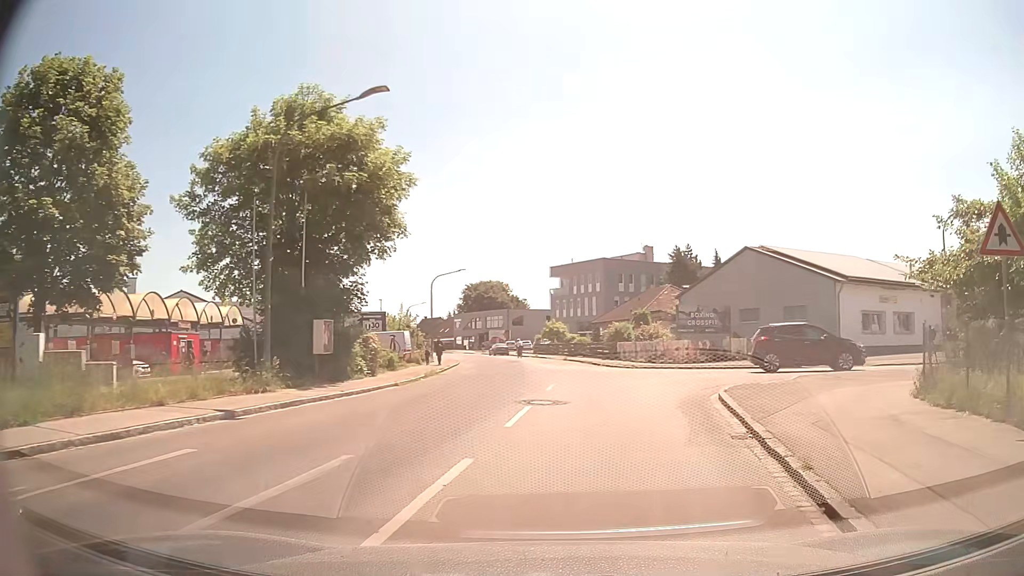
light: Day
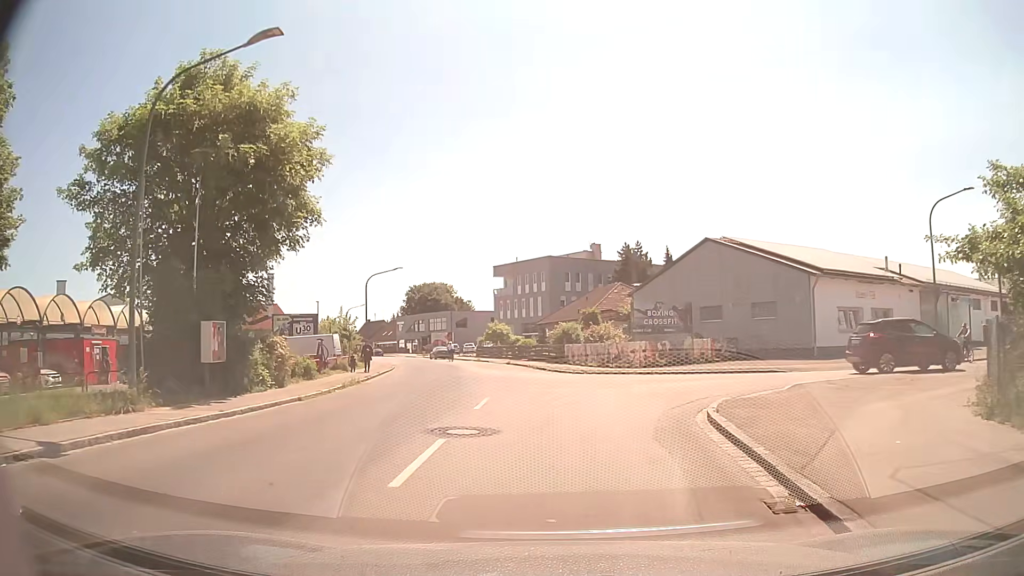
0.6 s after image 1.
(+0.3, +4.0) m; +5°
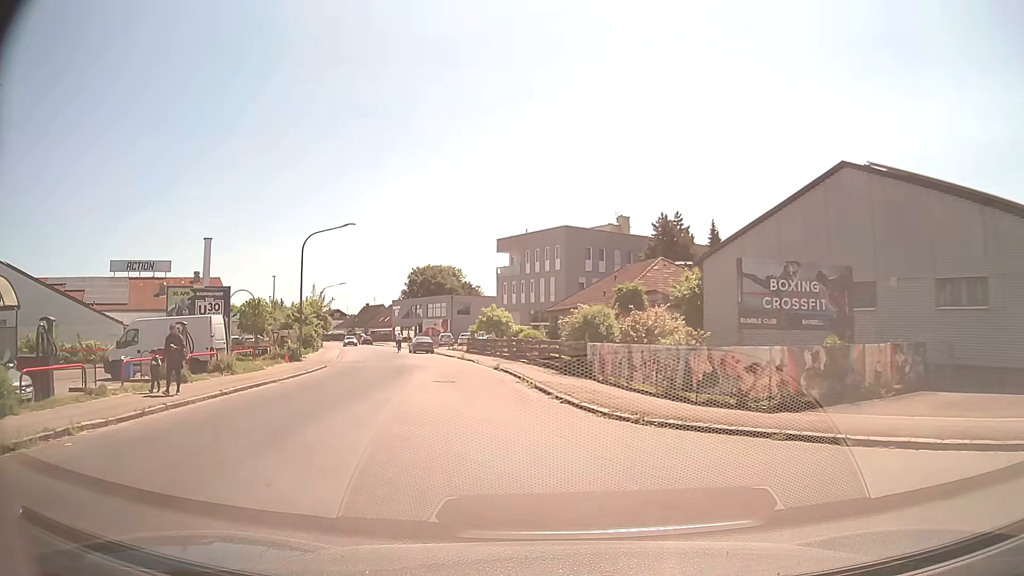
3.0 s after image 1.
(+0.5, +17.3) m; -1°
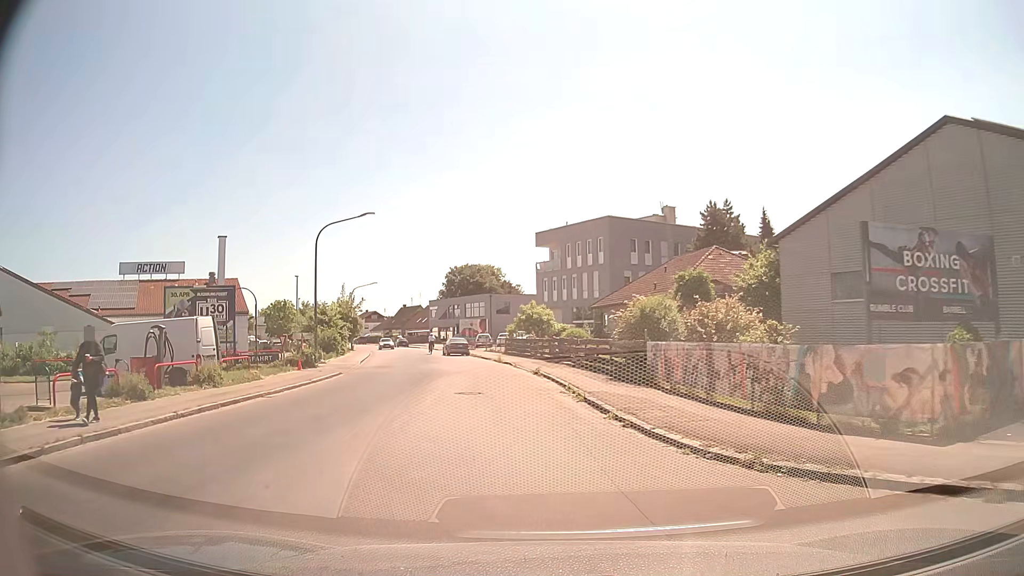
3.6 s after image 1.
(-0.1, +4.4) m; -2°
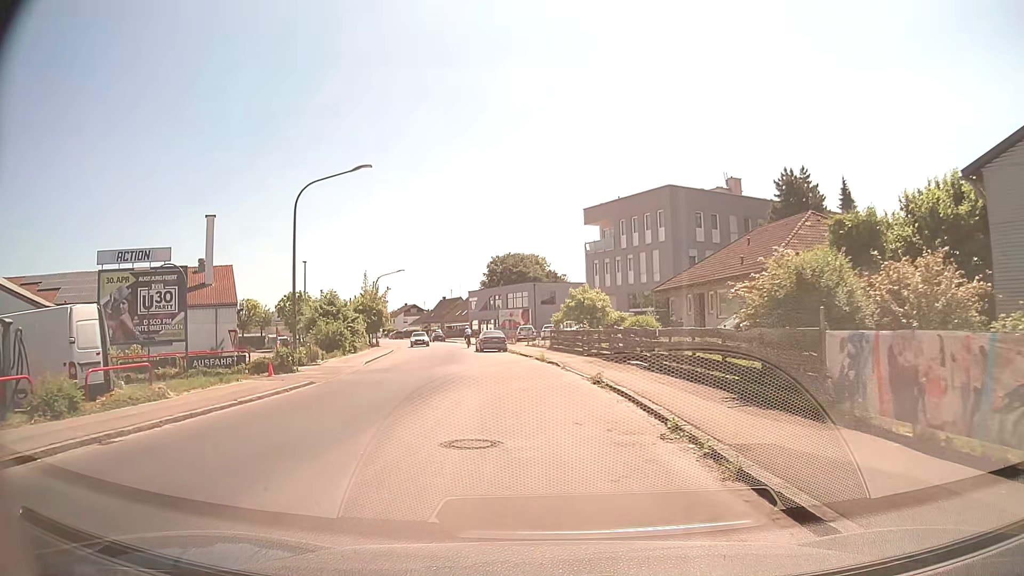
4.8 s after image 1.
(-0.5, +9.2) m; -5°
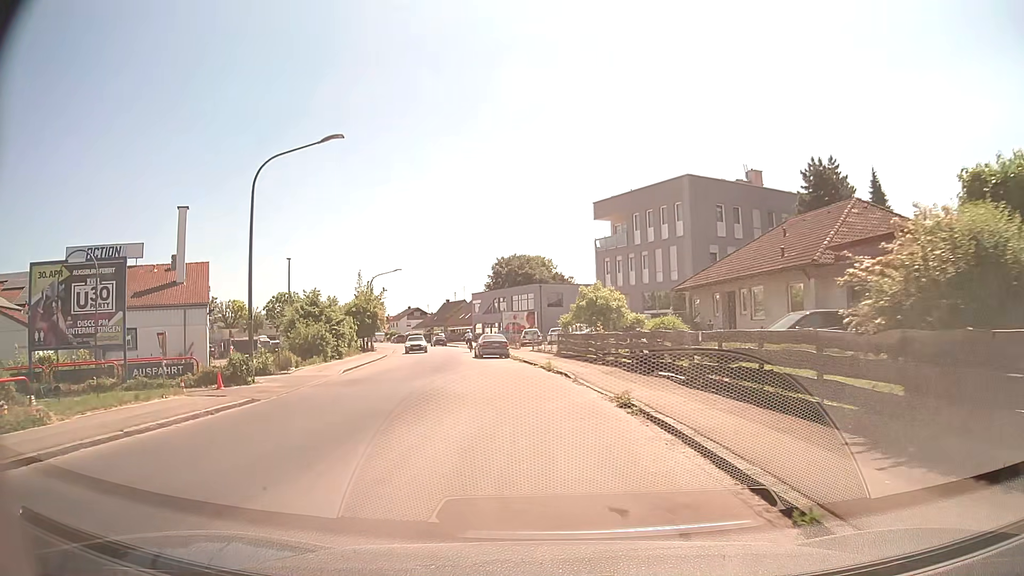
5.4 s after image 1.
(0.0, +4.7) m; -1°
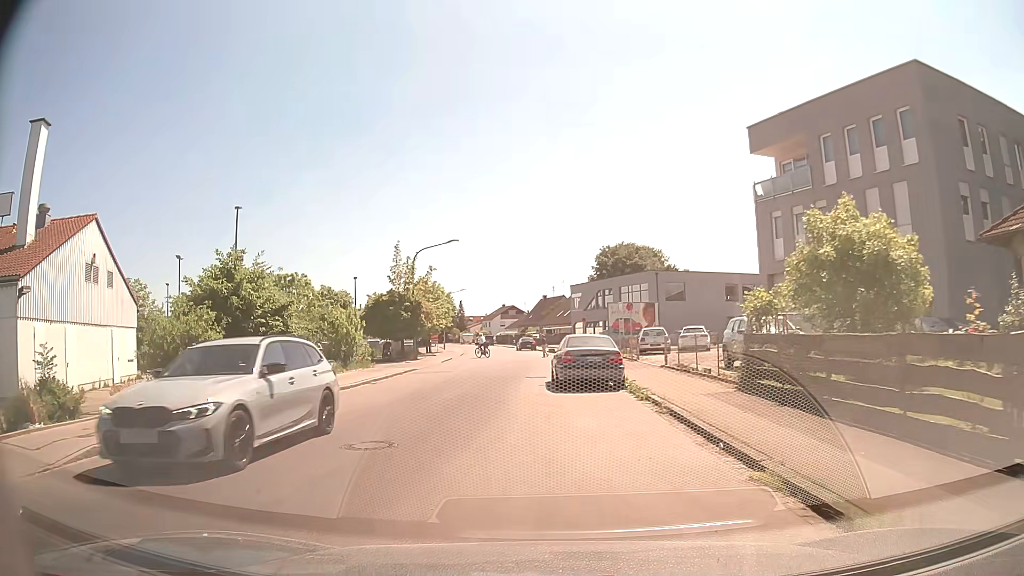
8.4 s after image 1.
(-1.0, +21.1) m; -8°
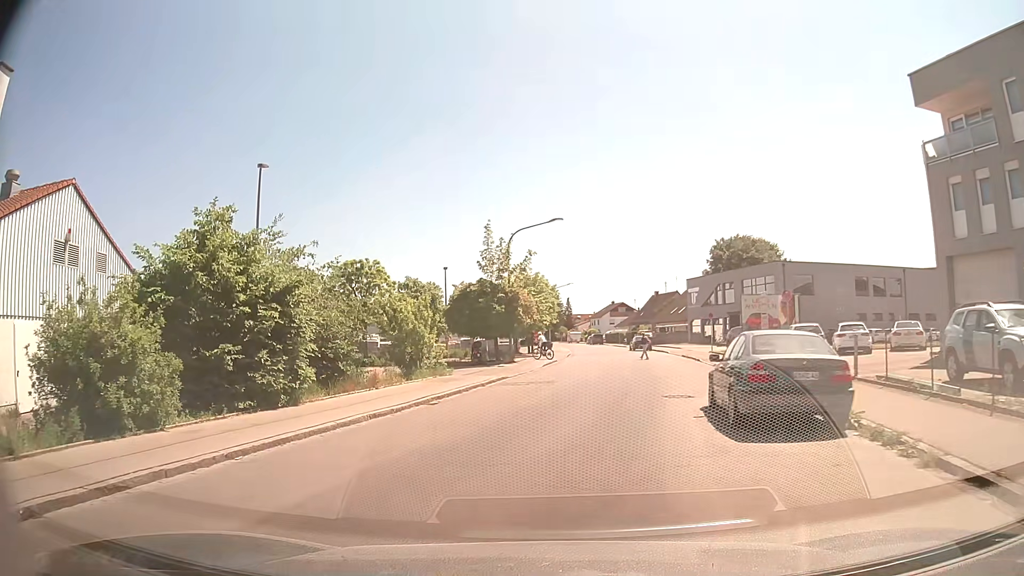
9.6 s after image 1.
(-0.6, +7.6) m; -9°
(0, +10) (+1, +20) (+4, +30) (+5, +39) (+7, +49) (+6, +59) (+6, +69) (+7, +79) (+8, +89) (+8, +99) m
